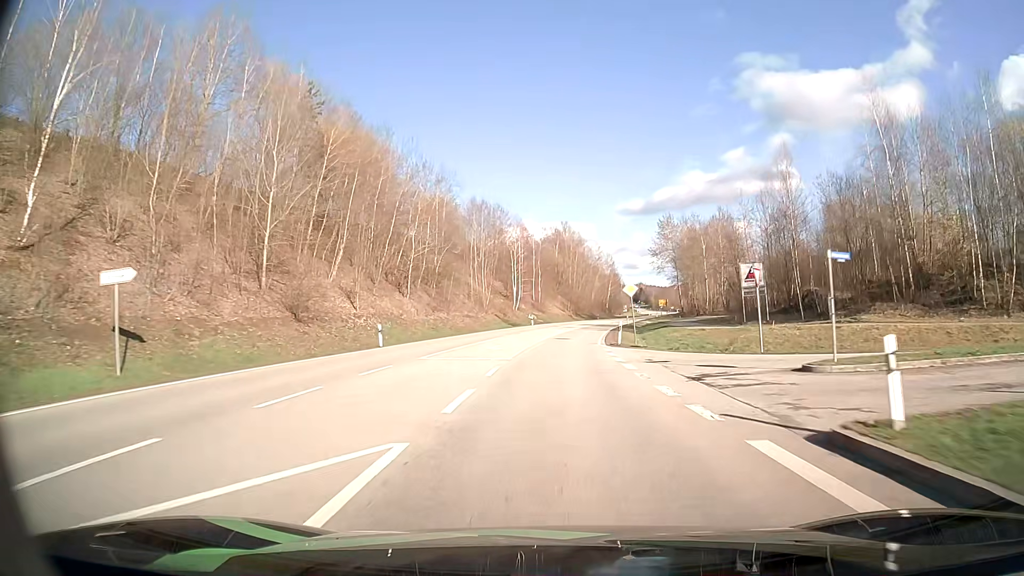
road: secondary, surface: asphalt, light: Day
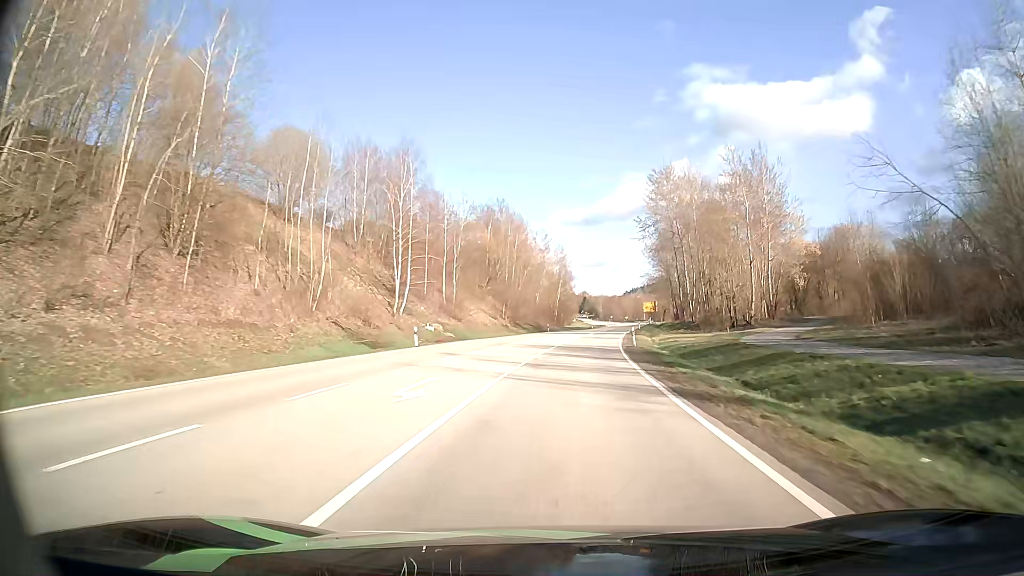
(+1.7, +46.7) m; +5°
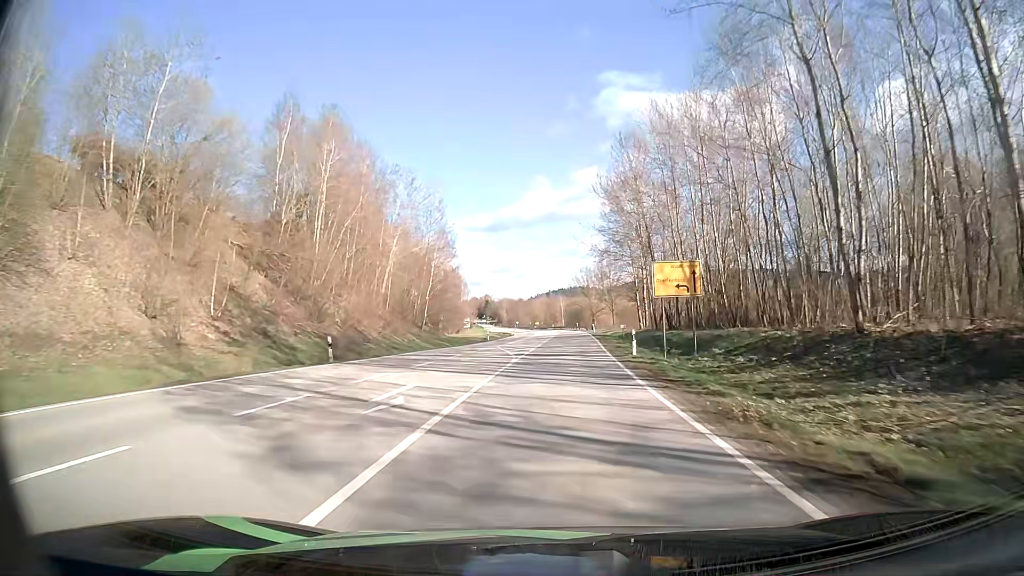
(+4.8, +60.7) m; +8°
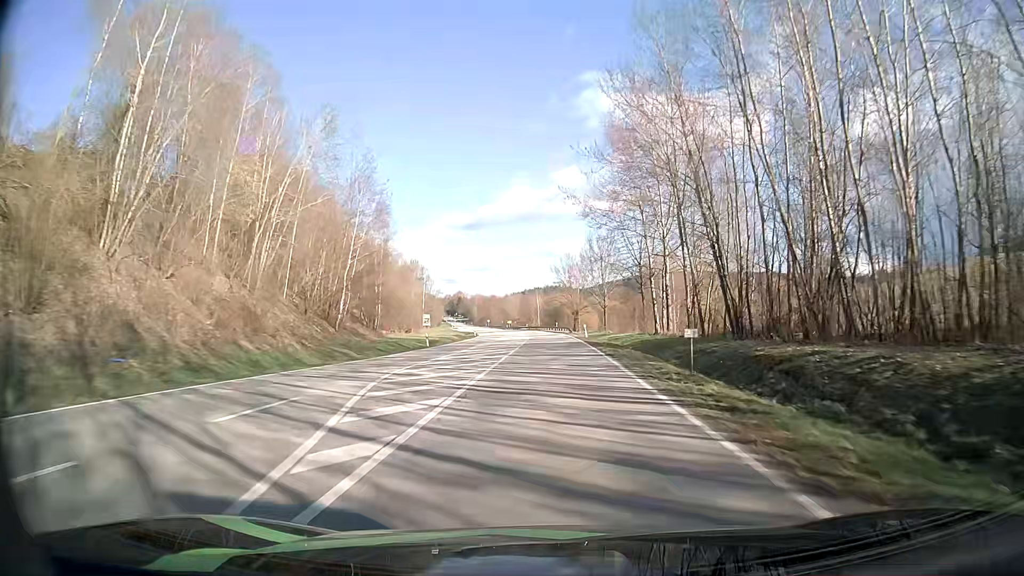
(+0.6, +25.2) m; +2°
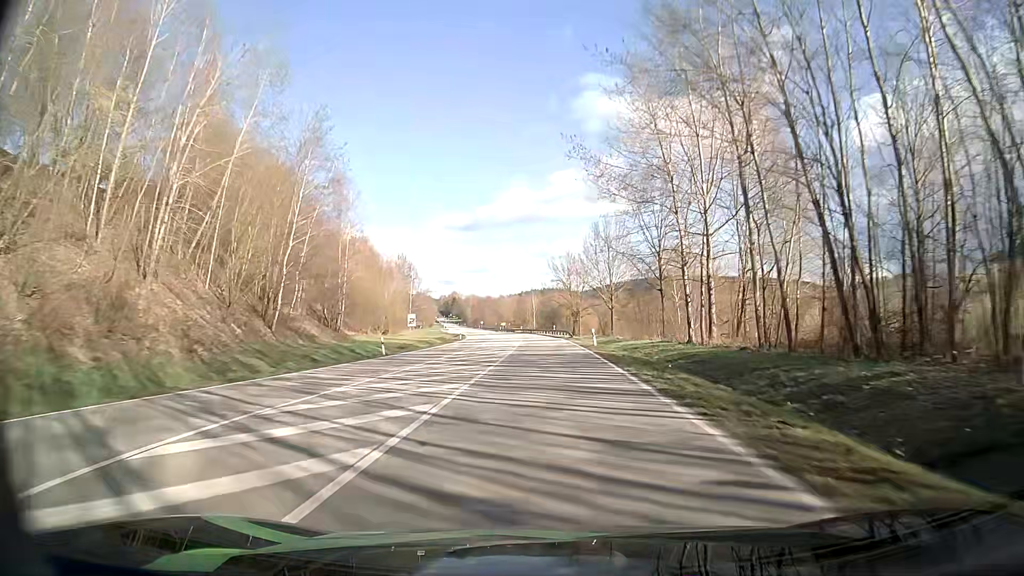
(+0.1, +12.8) m; +1°
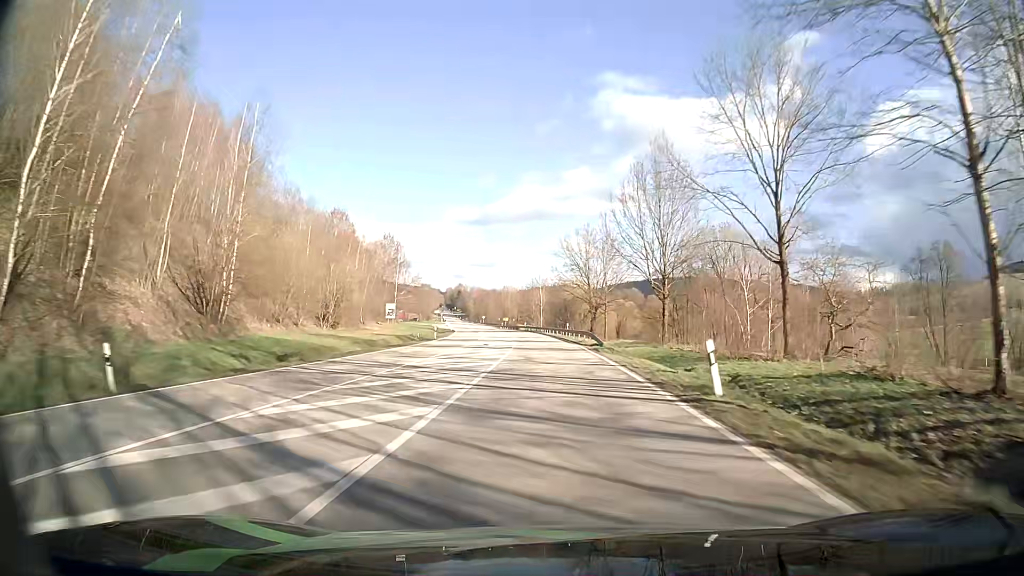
(-0.2, +25.9) m; -1°
(0, +10) (0, +20) (0, +30) (-1, +40) (-1, +50) (-2, +60) (-2, +70) (-3, +80) (-4, +90) (-6, +100) m
